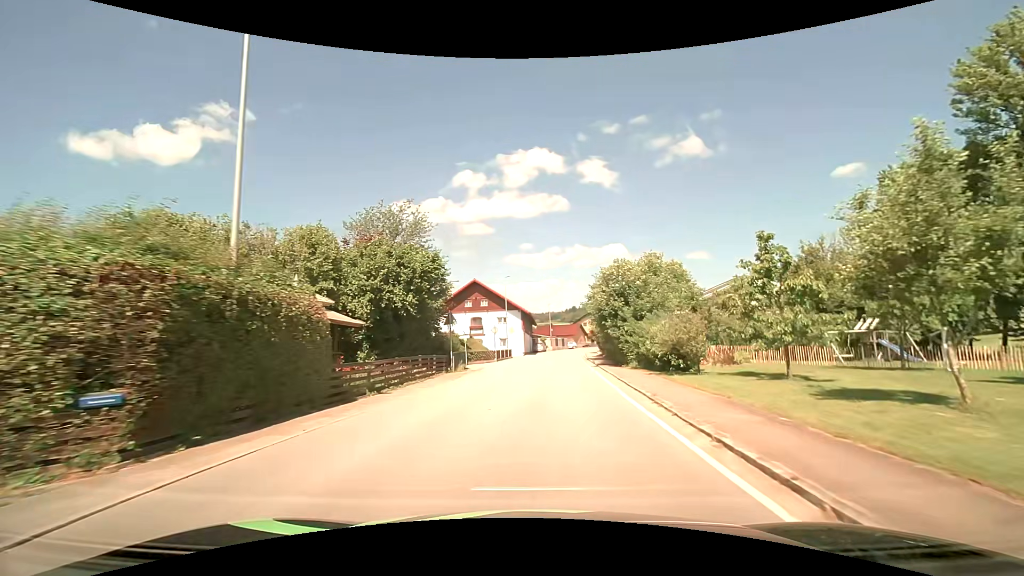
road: secondary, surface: asphalt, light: Day
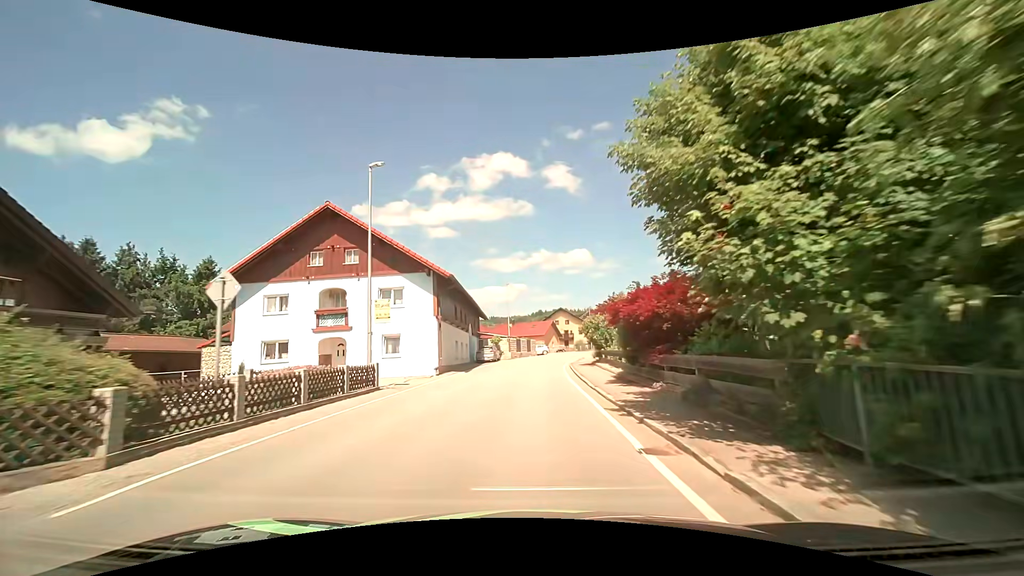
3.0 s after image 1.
(+1.9, +32.4) m; +4°
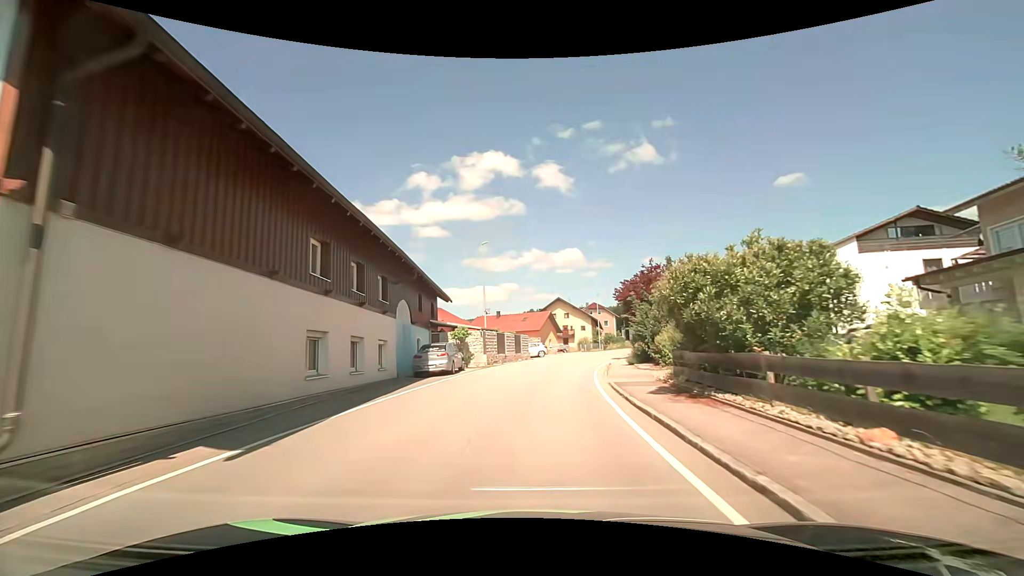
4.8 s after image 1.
(+0.1, +21.1) m; +1°
(0, +10) (+1, +20) (+3, +30) (+5, +40) (+7, +49) (+11, +59) (+14, +68) (+17, +78) (+21, +87) (+23, +97) m
